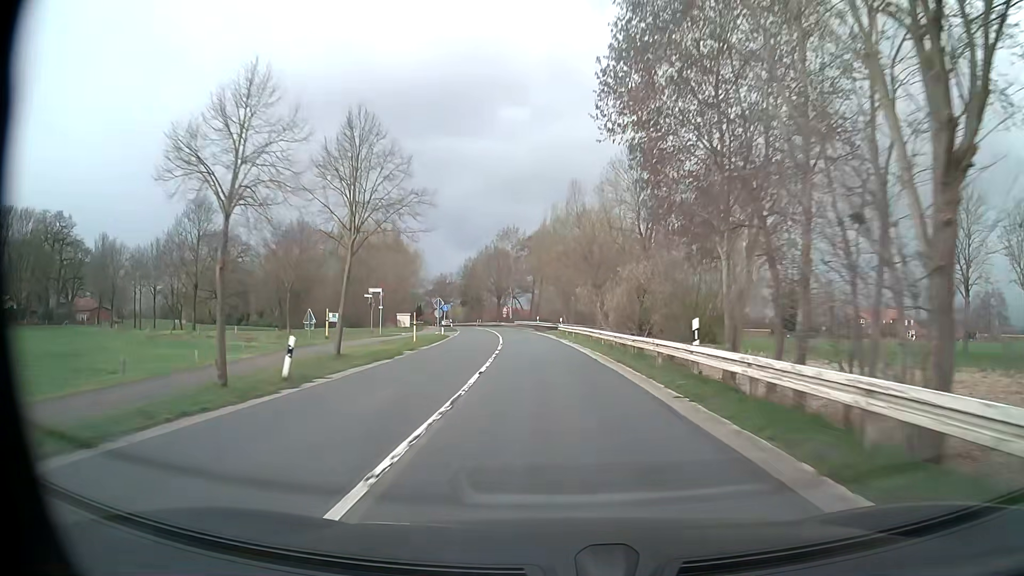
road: secondary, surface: asphalt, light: Day
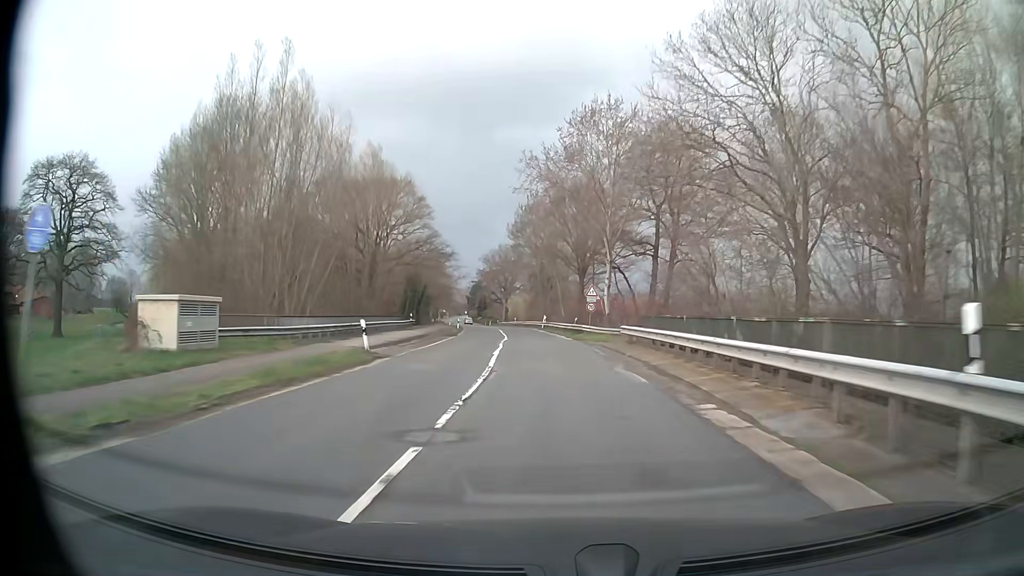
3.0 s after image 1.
(-4.3, +64.0) m; -8°
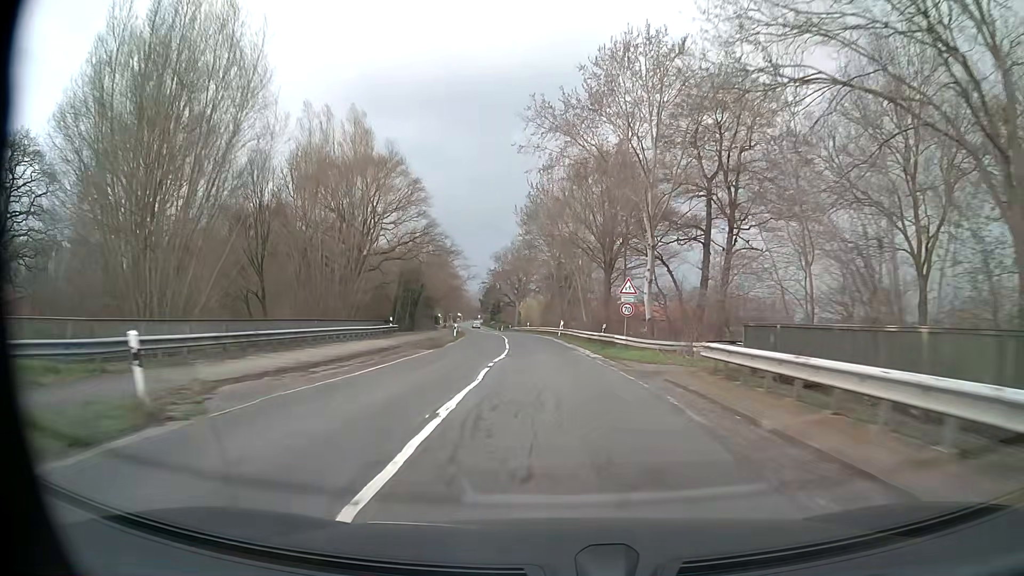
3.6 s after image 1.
(-0.1, +12.7) m; -1°
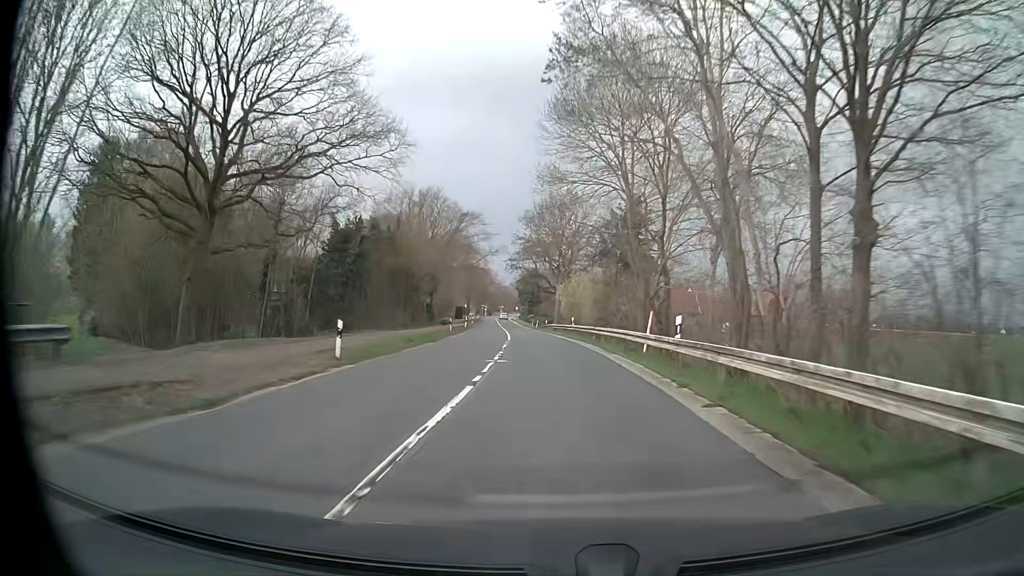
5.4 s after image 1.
(-1.4, +37.7) m; -4°
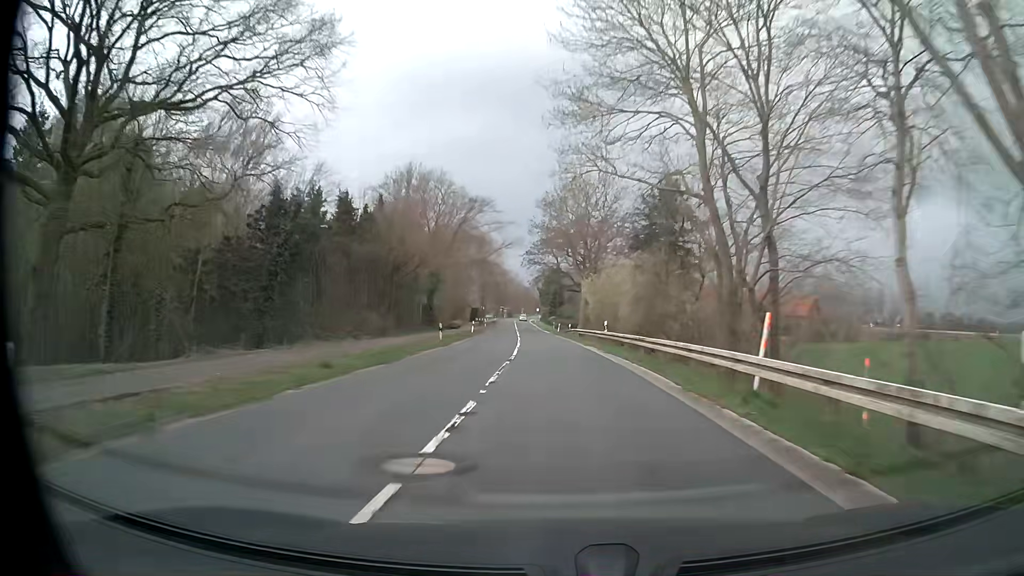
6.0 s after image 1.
(-0.2, +12.5) m; -2°
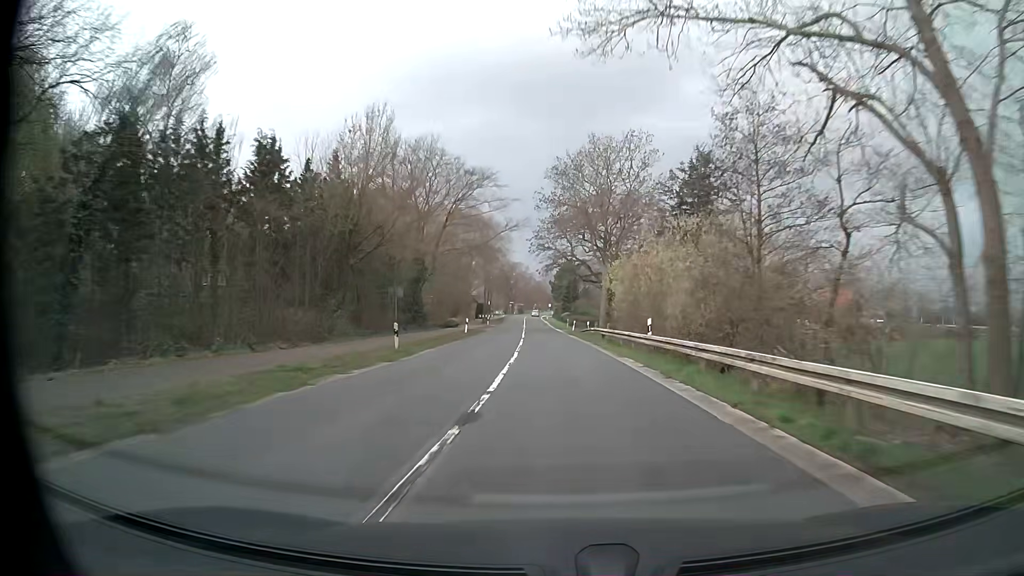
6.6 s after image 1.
(-0.1, +12.5) m; -1°
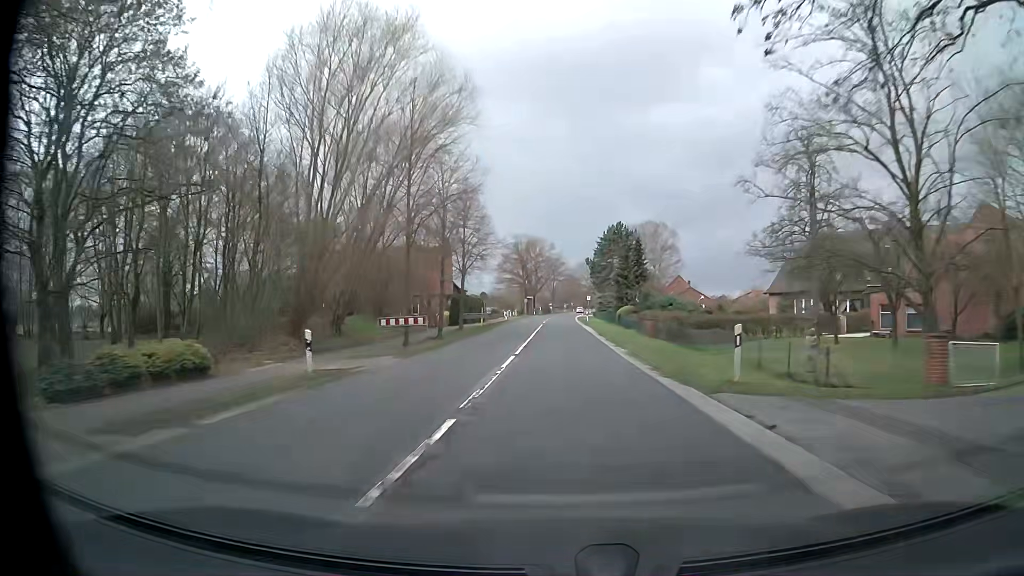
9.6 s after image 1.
(-2.2, +62.8) m; -3°
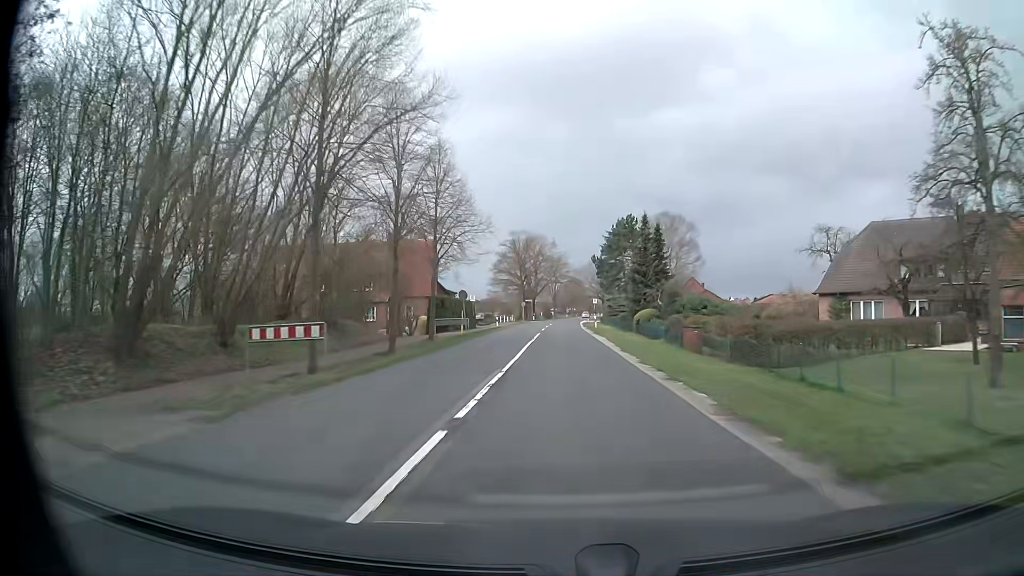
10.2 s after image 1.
(-0.1, +12.8) m; 0°
(0, +10) (0, +20) (0, +30) (0, +40) (0, +50) (+1, +60) (+1, +70) (+1, +80) (+1, +90) (+2, +100) m
